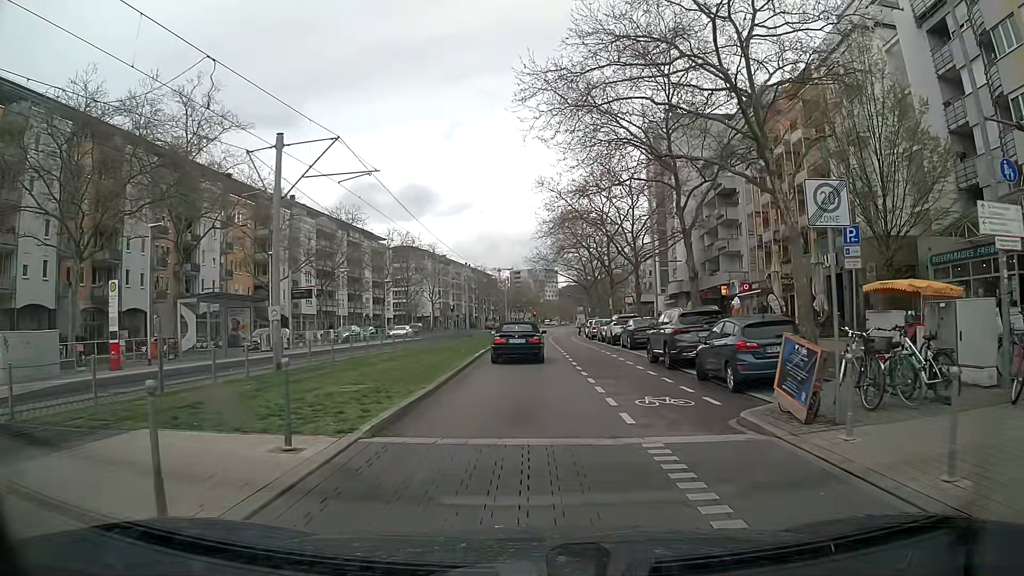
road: tertiary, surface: paving_stones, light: Day
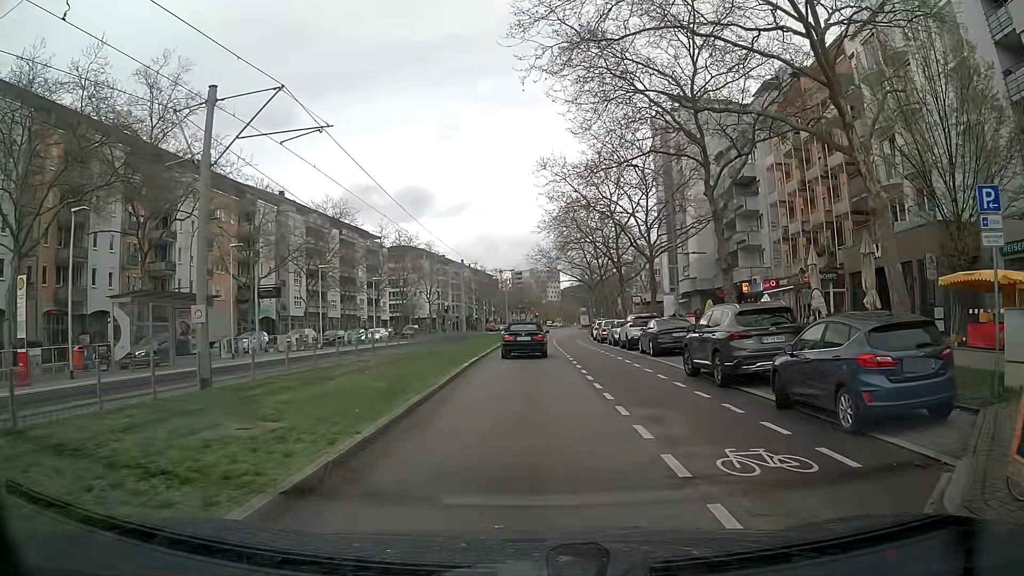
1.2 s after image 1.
(+0.1, +5.2) m; +1°
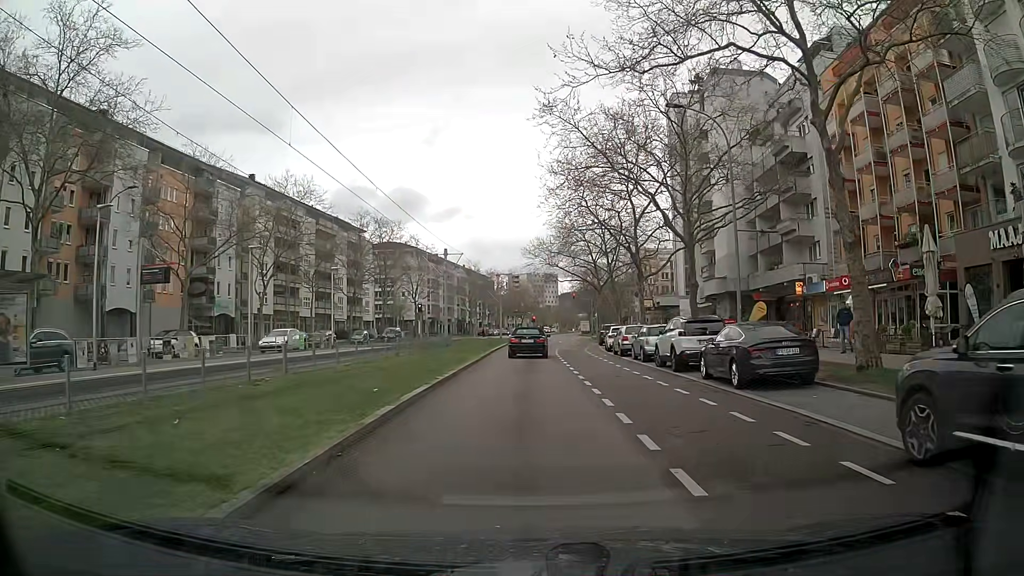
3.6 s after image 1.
(-0.2, +11.0) m; -1°
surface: asphalt
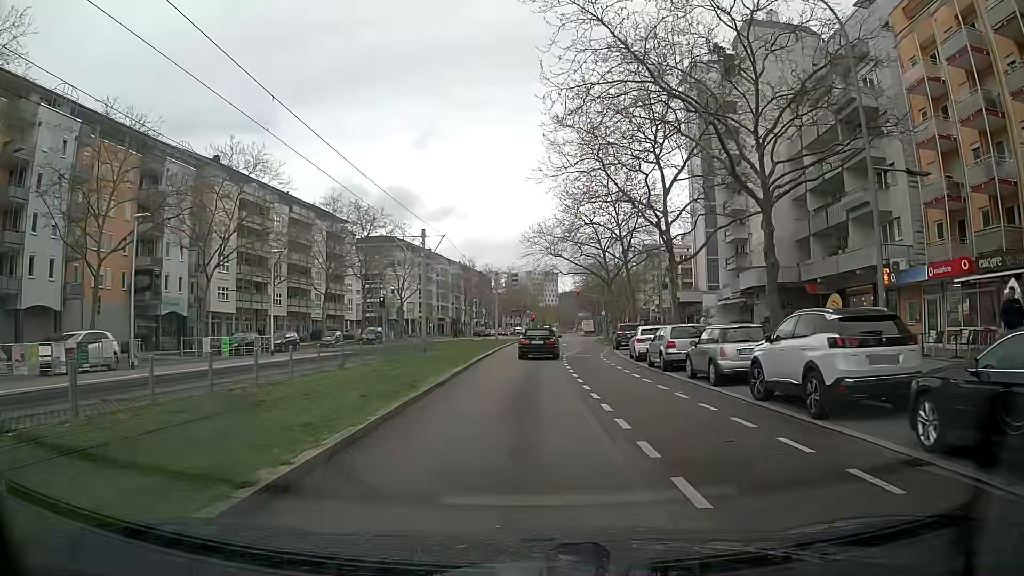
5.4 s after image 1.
(+0.2, +10.5) m; +1°
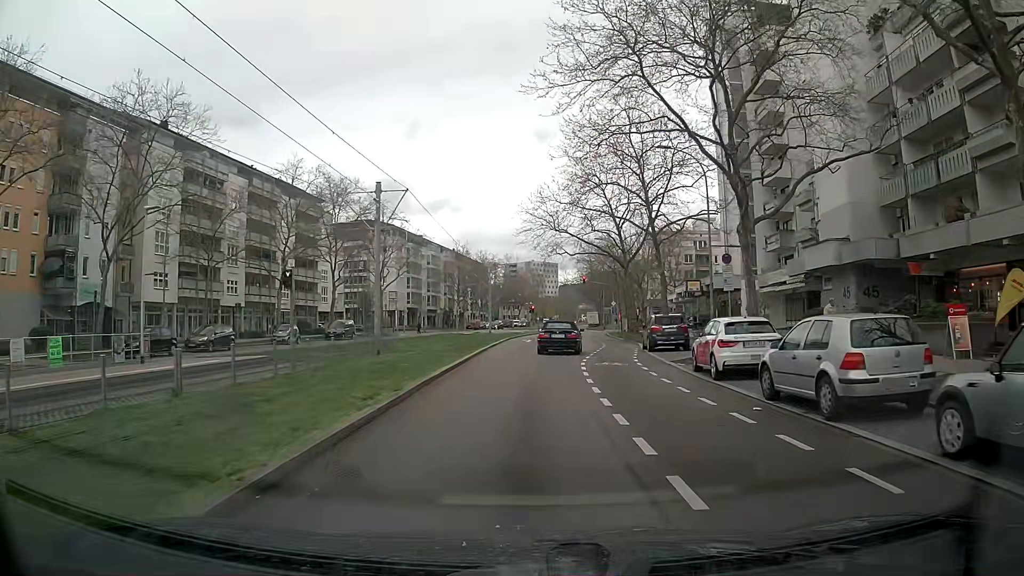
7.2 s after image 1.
(-0.1, +12.2) m; 0°
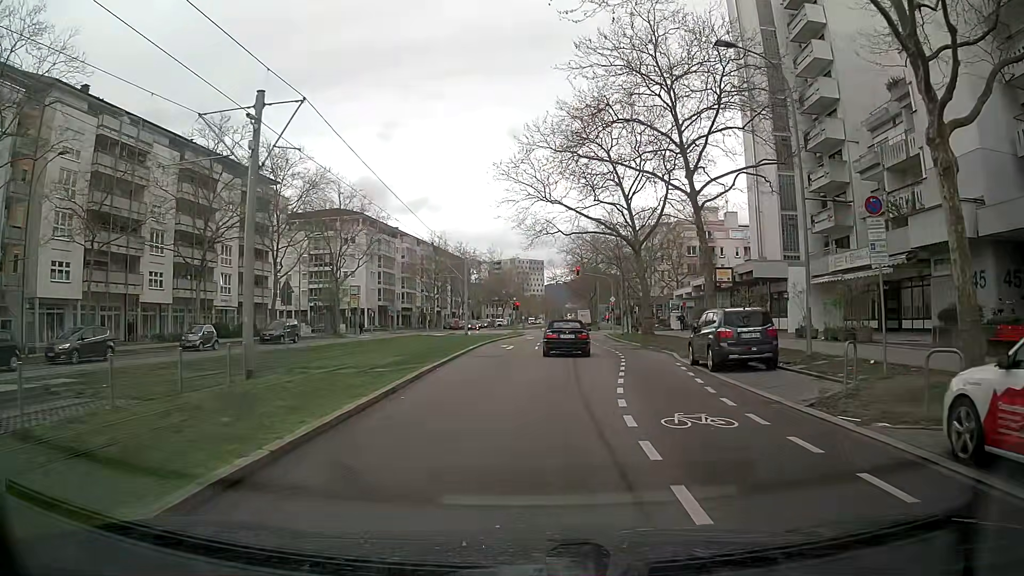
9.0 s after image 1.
(+0.1, +12.4) m; +2°
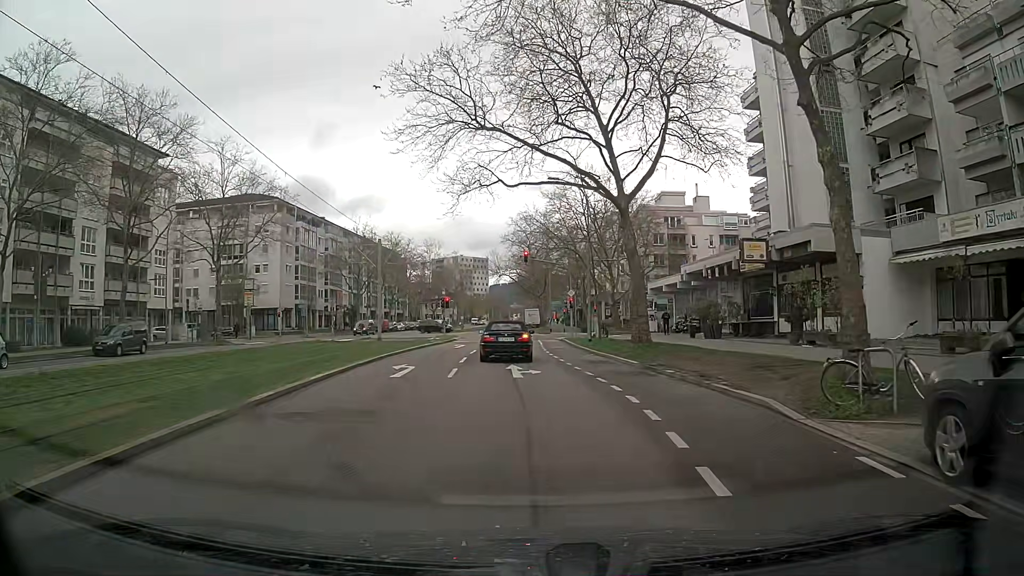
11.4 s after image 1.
(+0.6, +15.4) m; +3°
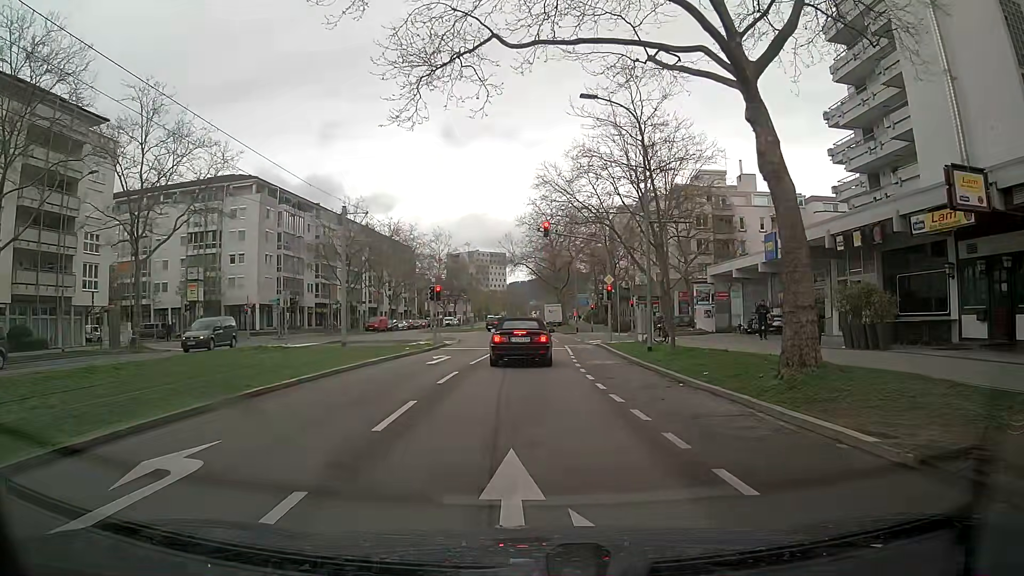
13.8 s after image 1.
(+0.1, +13.9) m; 0°
